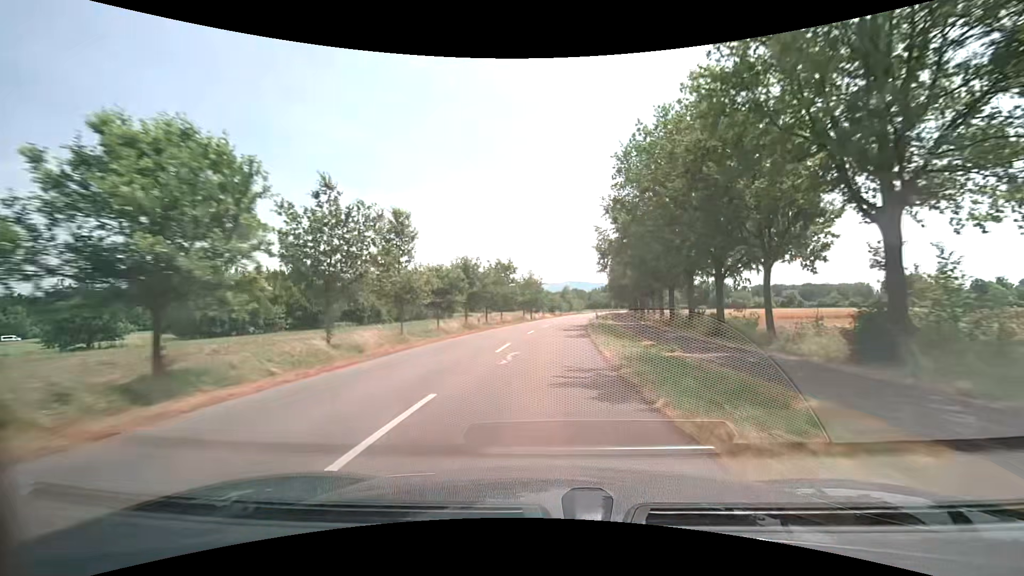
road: secondary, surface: asphalt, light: Day
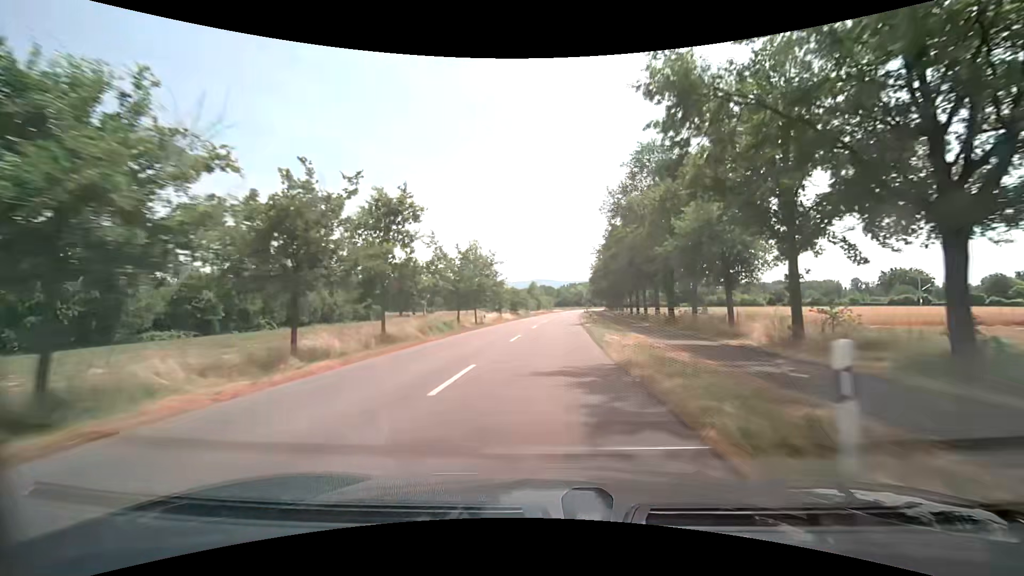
(+1.3, +32.2) m; +4°
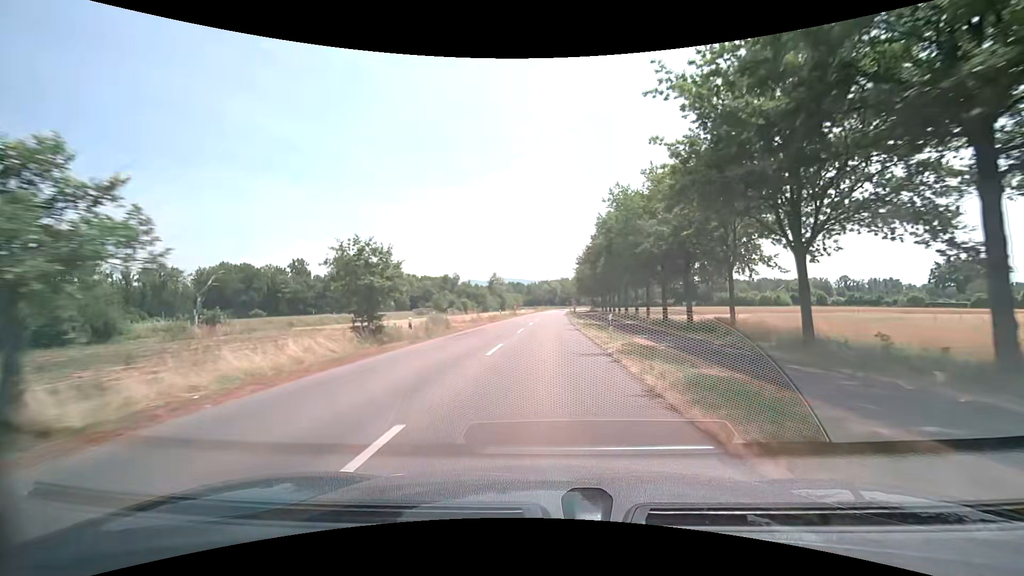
(+2.2, +53.7) m; +3°
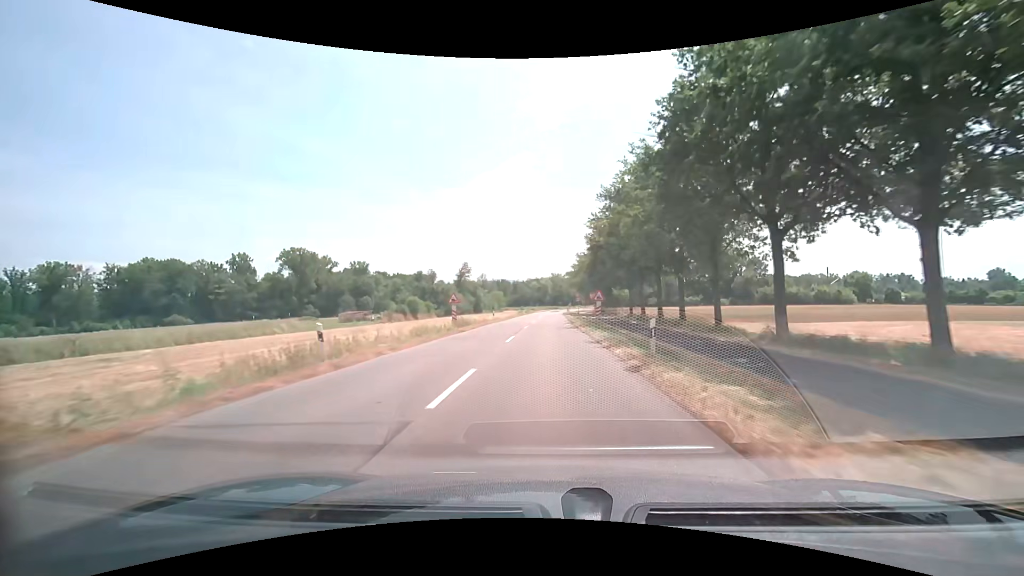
(+0.6, +43.1) m; +1°
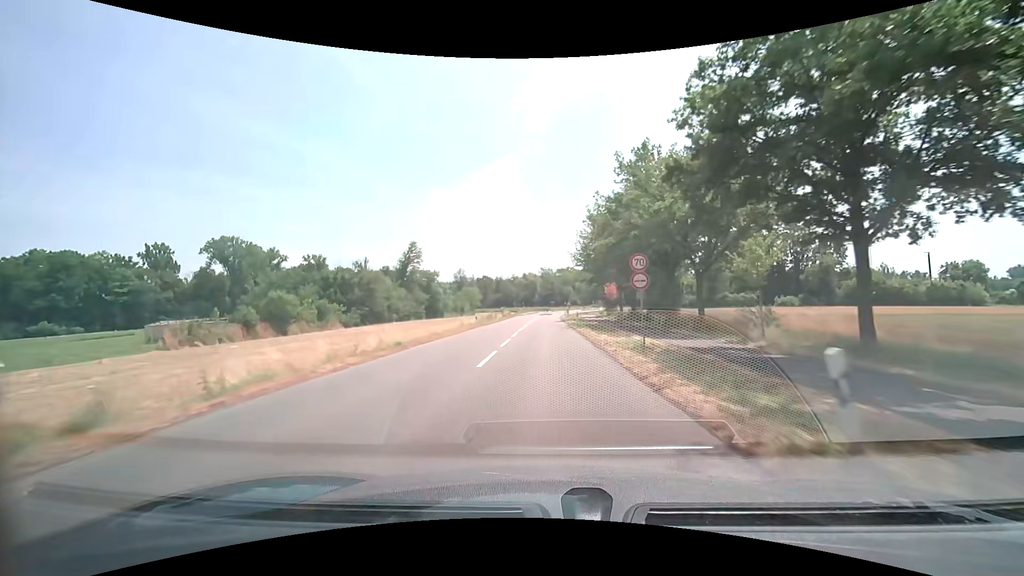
(+0.4, +43.1) m; +1°
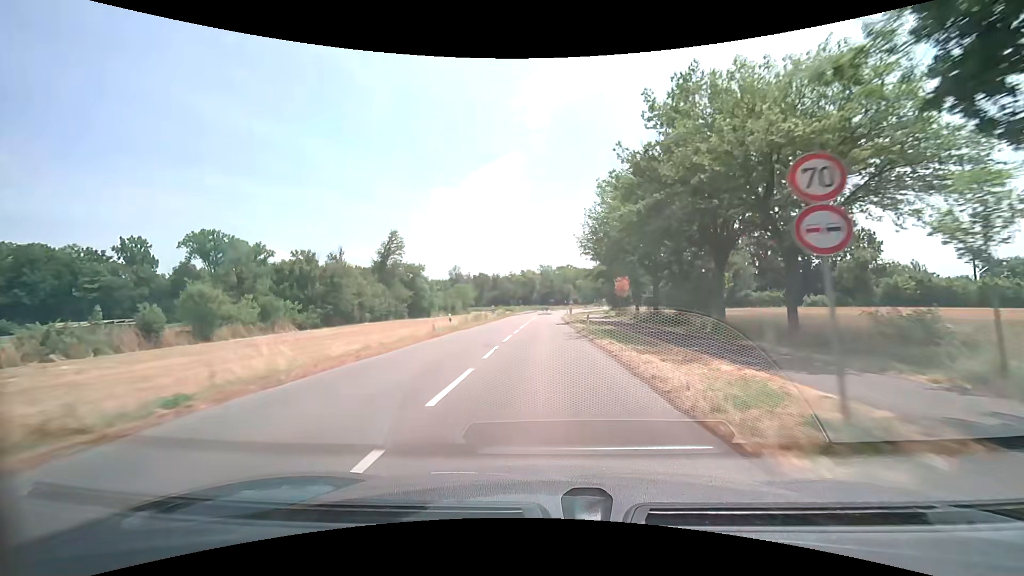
(0.0, +10.8) m; 0°
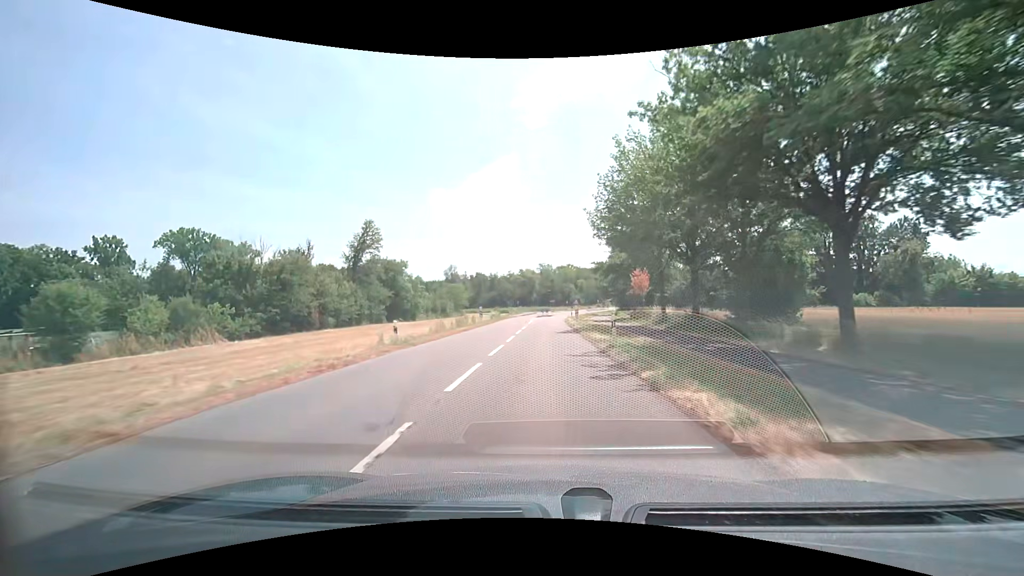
(0.0, +10.8) m; 0°
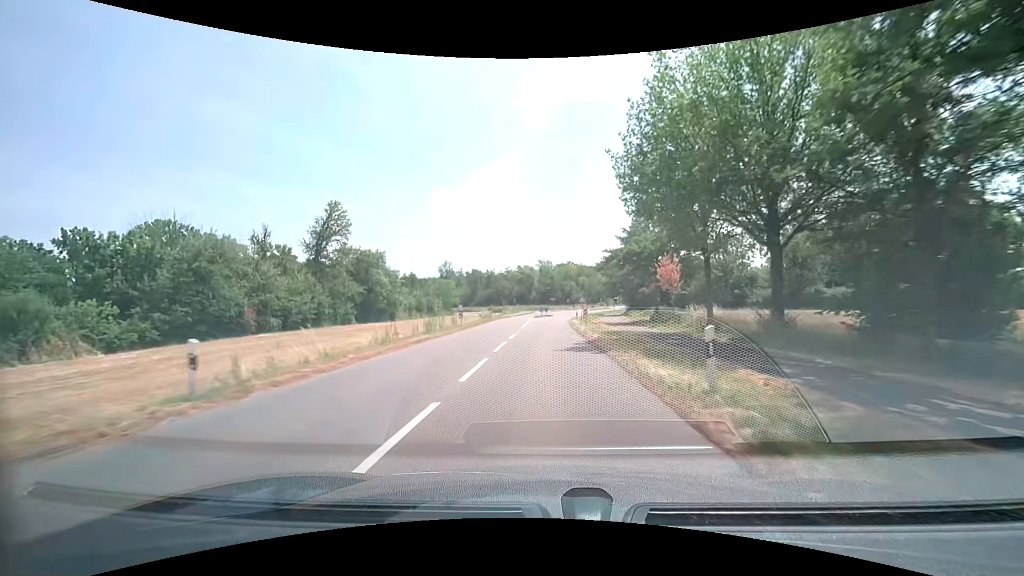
(0.0, +10.8) m; 0°
(0, +10) (0, +20) (0, +30) (0, +40) (+1, +50) (+2, +60) (+3, +70) (+4, +80) (+6, +90) (+9, +99) m
